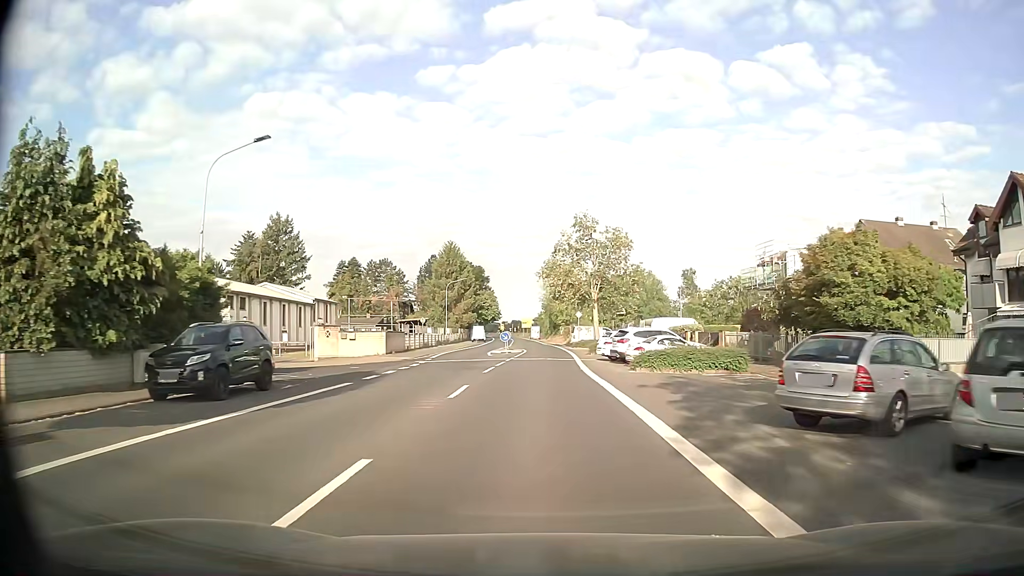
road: secondary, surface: asphalt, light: Day
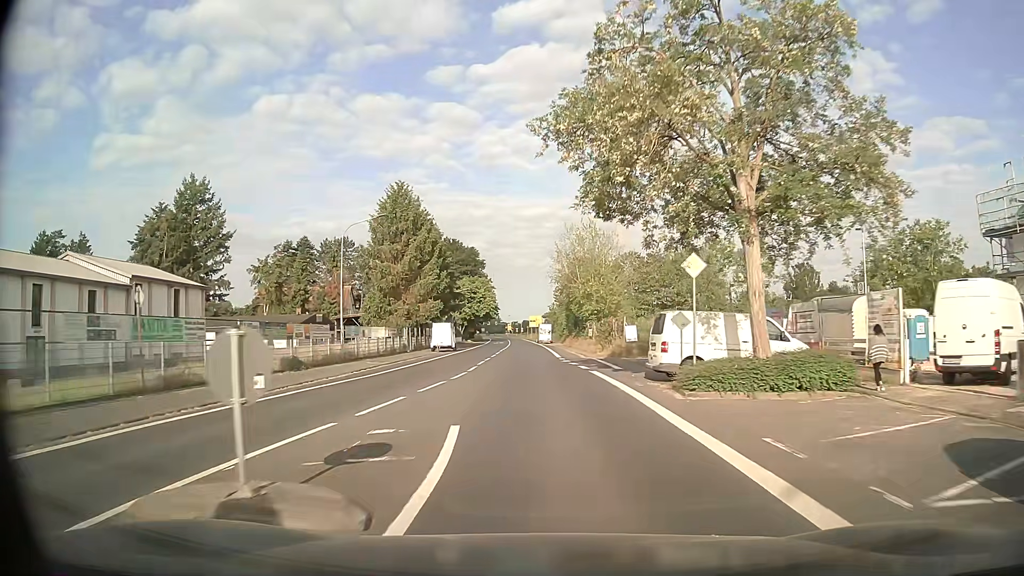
(-0.4, +42.1) m; -1°
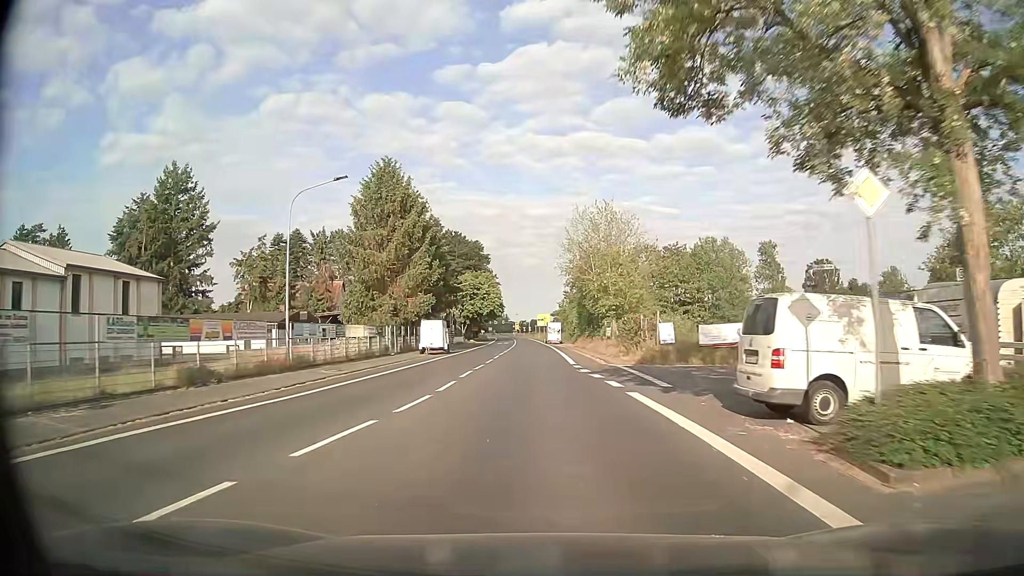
(-0.1, +8.4) m; -1°
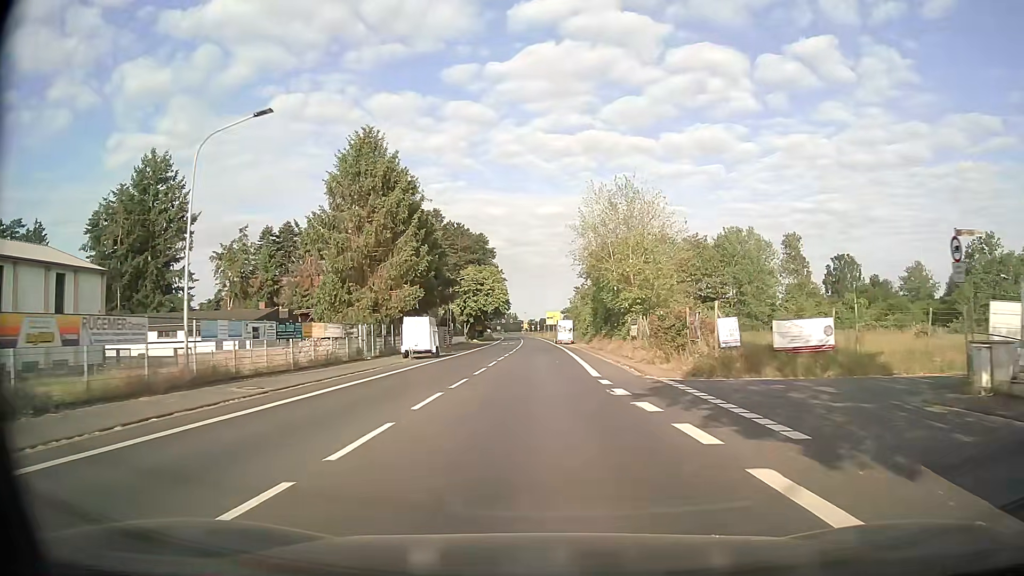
(-0.1, +8.4) m; -1°
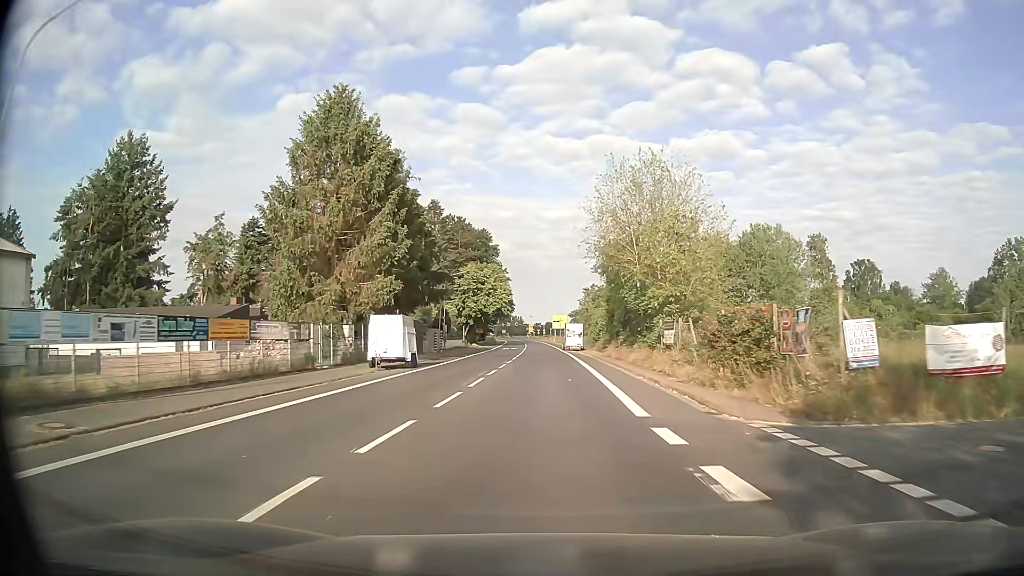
(0.0, +8.4) m; 0°
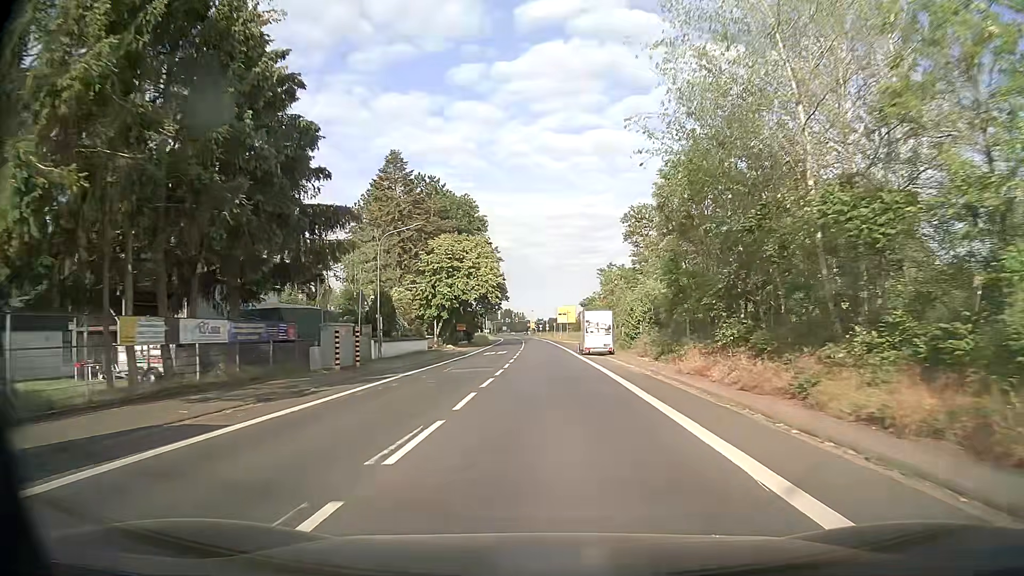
(0.0, +25.3) m; 0°
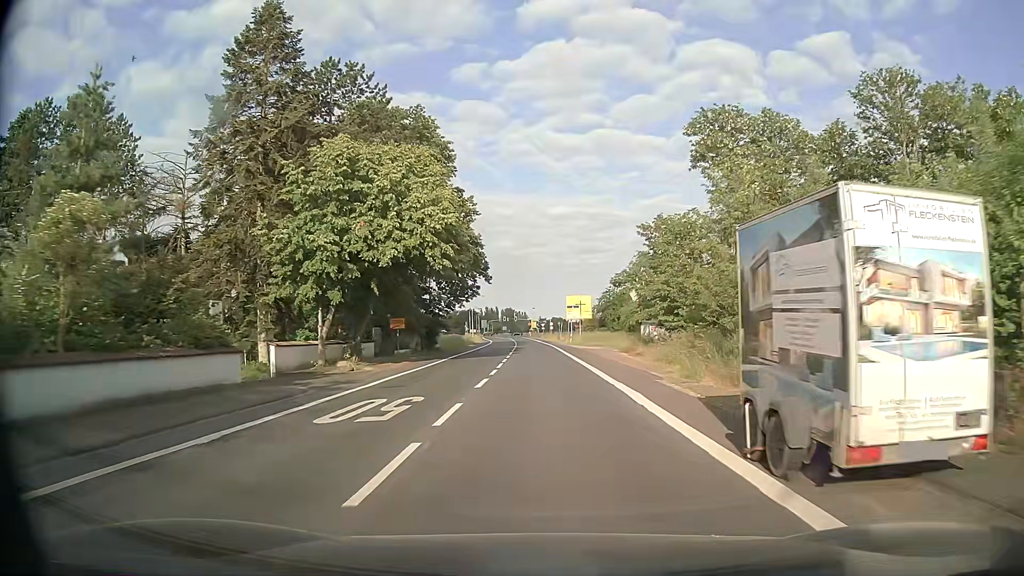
(0.0, +33.7) m; 0°
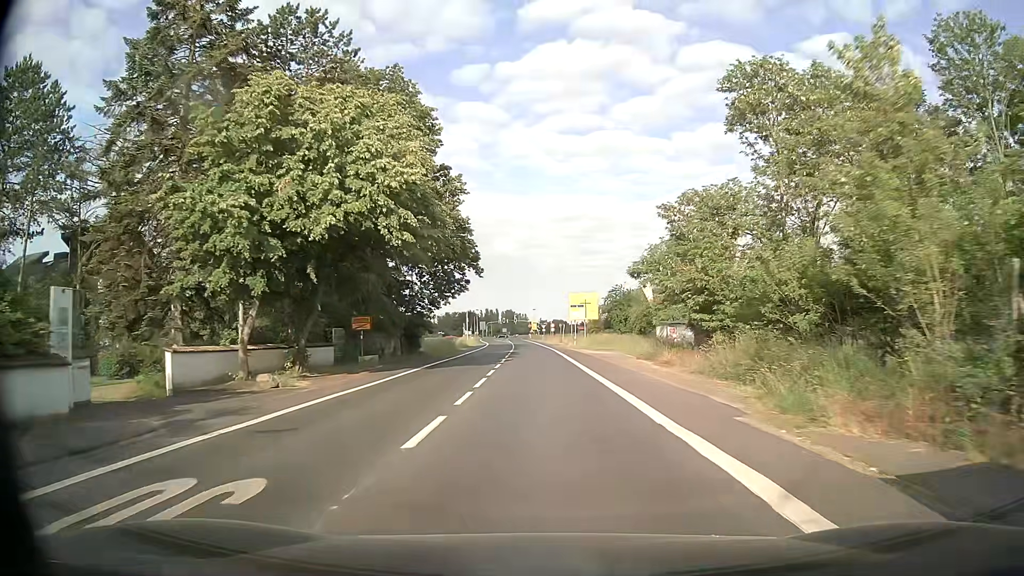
(0.0, +8.4) m; 0°
(0, +10) (0, +20) (0, +30) (0, +40) (-1, +50) (-1, +60) (-2, +70) (-2, +80) (-3, +90) (-3, +100) m
